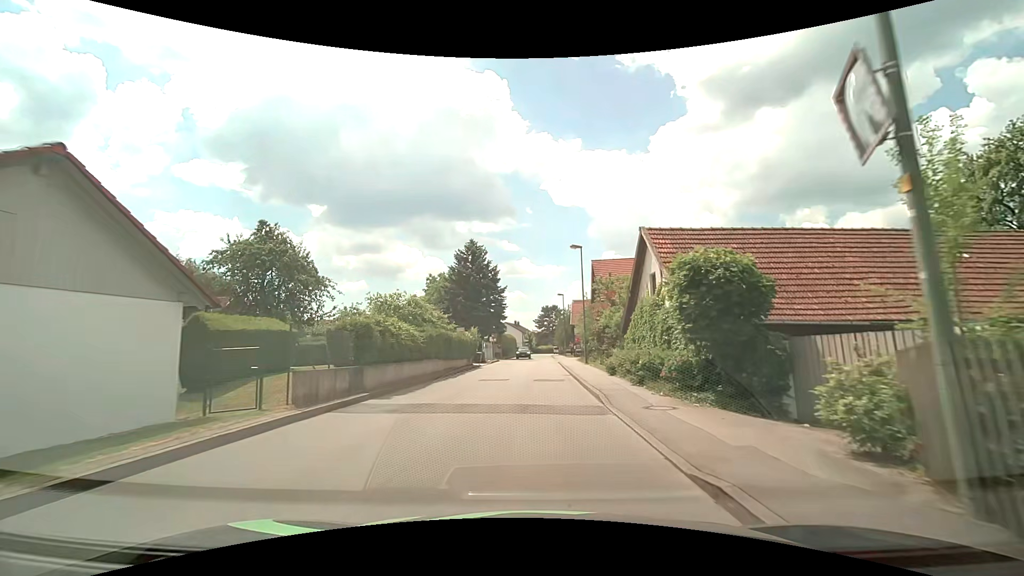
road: unclassified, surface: asphalt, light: Day
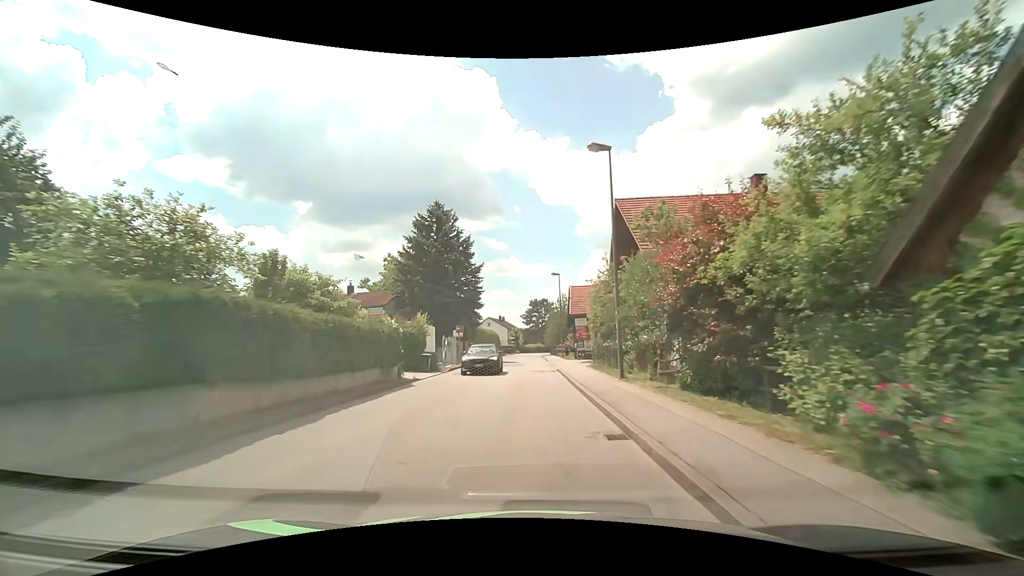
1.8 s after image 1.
(+0.4, +17.4) m; +2°
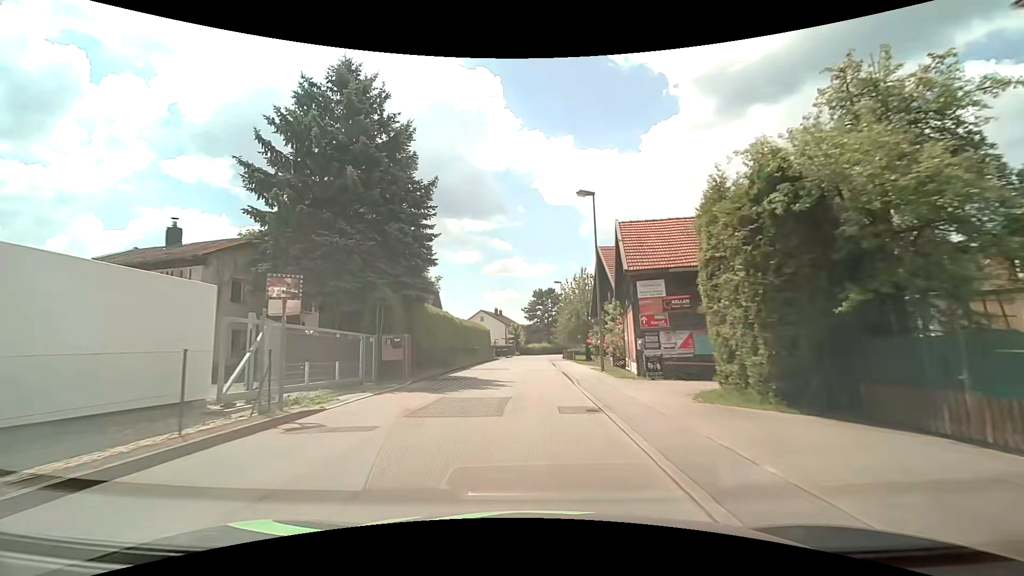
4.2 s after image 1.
(0.0, +25.6) m; -1°
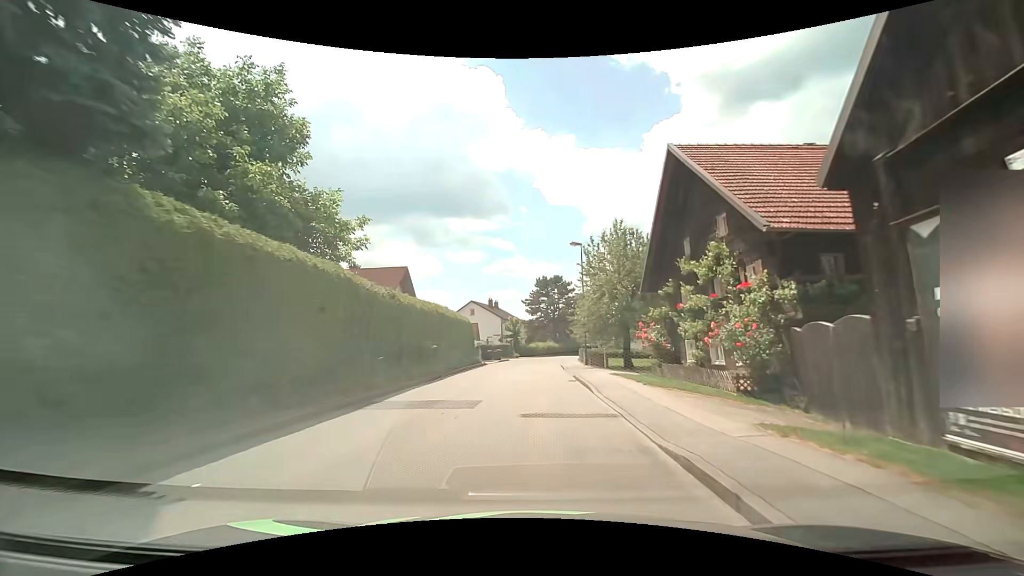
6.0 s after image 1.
(+0.2, +19.7) m; +1°
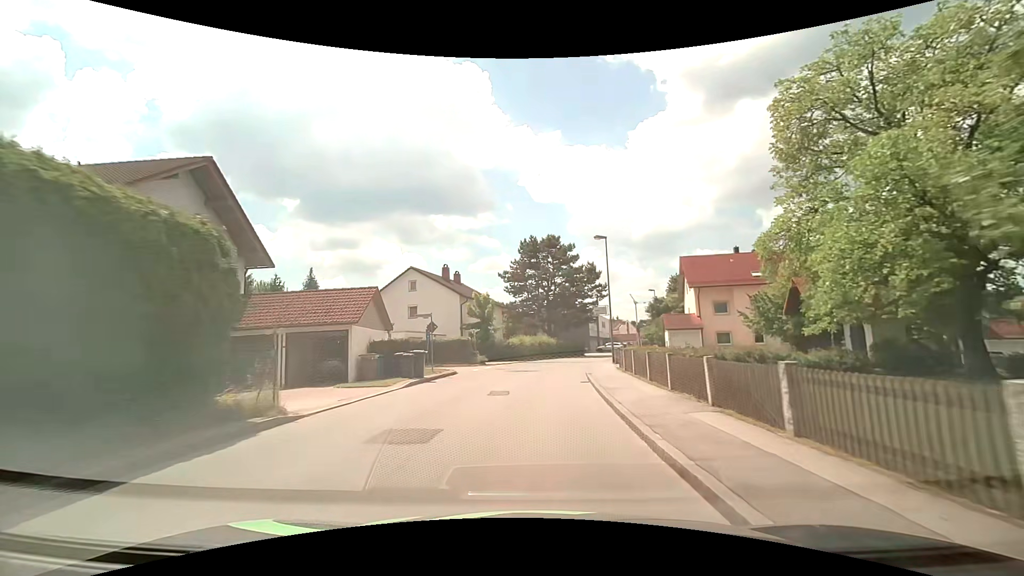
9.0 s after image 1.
(+0.2, +32.3) m; +1°
(0, +10) (0, +20) (+1, +30) (+3, +40) (+6, +49) (+9, +59) (+13, +68) (+17, +77) (+21, +86) (+25, +96) m
